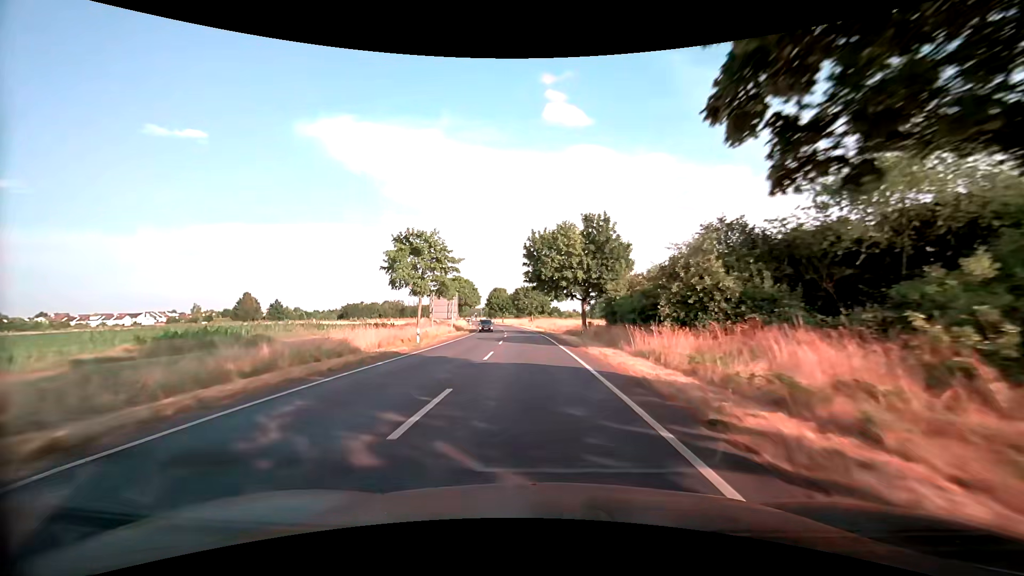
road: secondary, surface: asphalt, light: Day
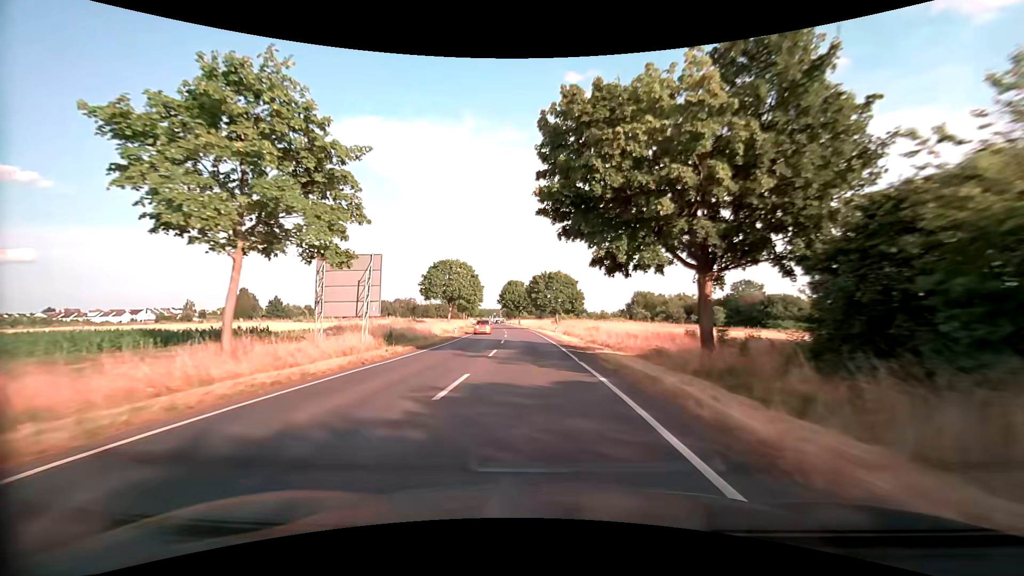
(-0.7, +31.3) m; -2°
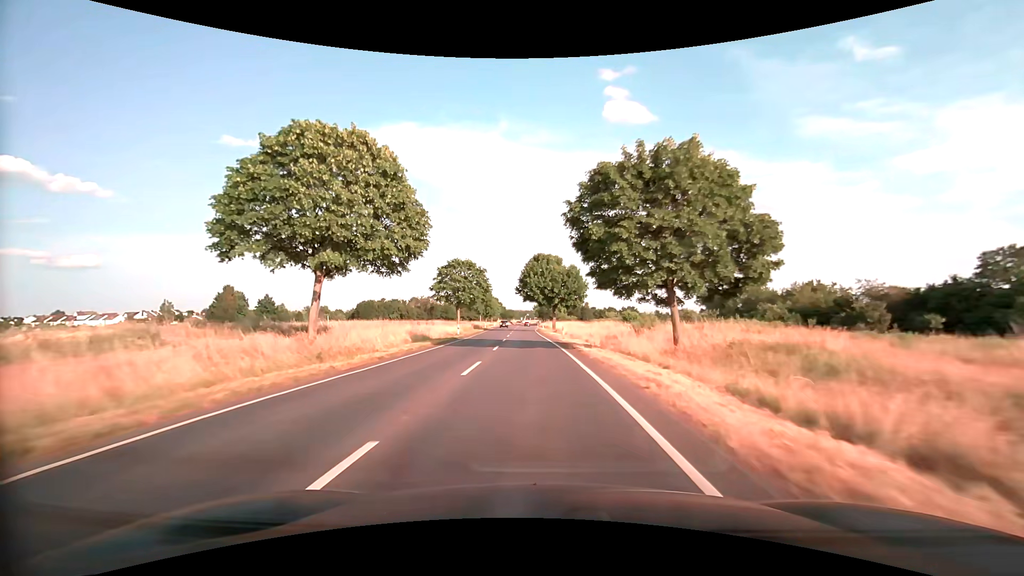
(-1.8, +51.0) m; -4°
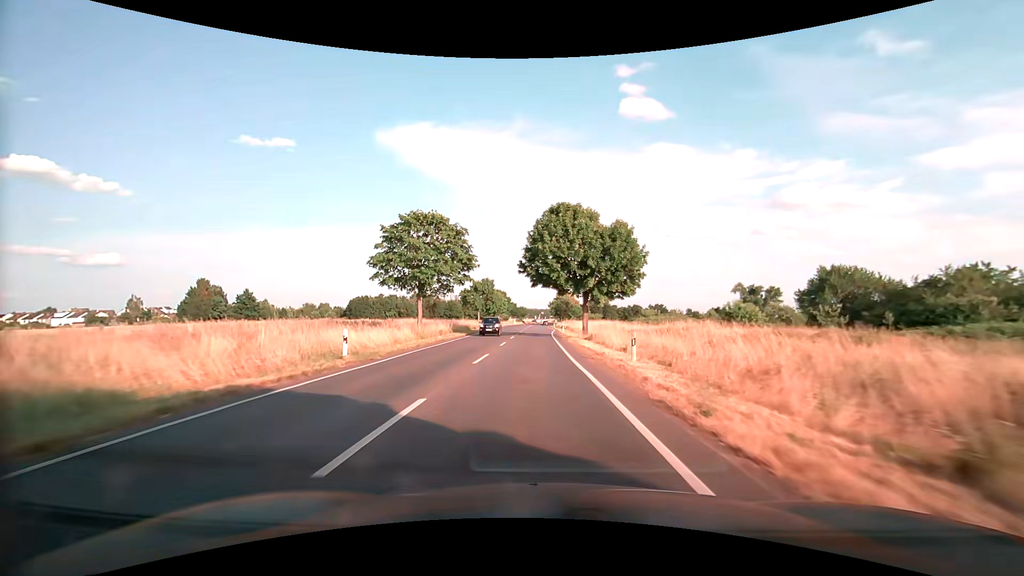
(-0.5, +30.2) m; -1°
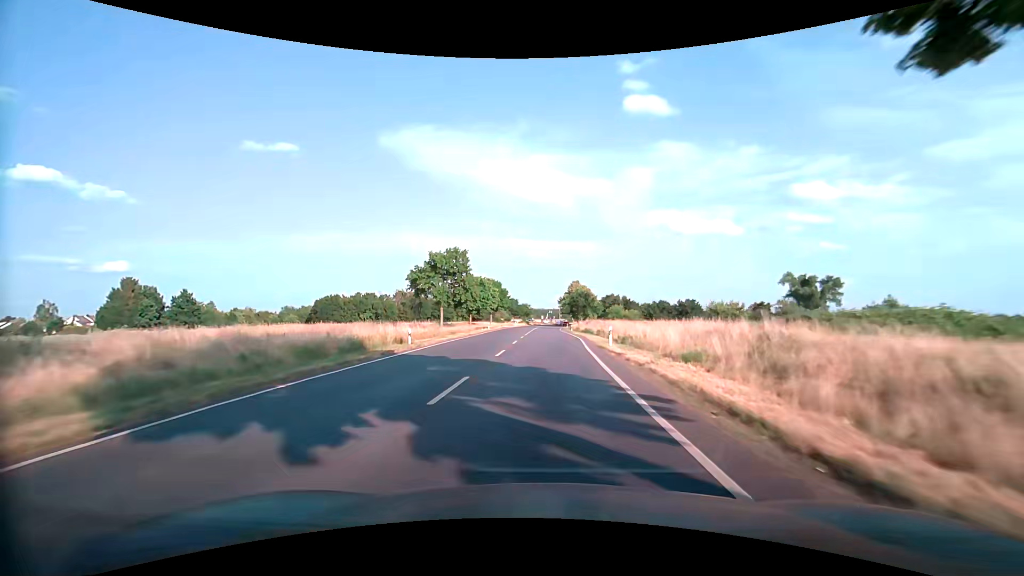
(-0.7, +40.8) m; -1°
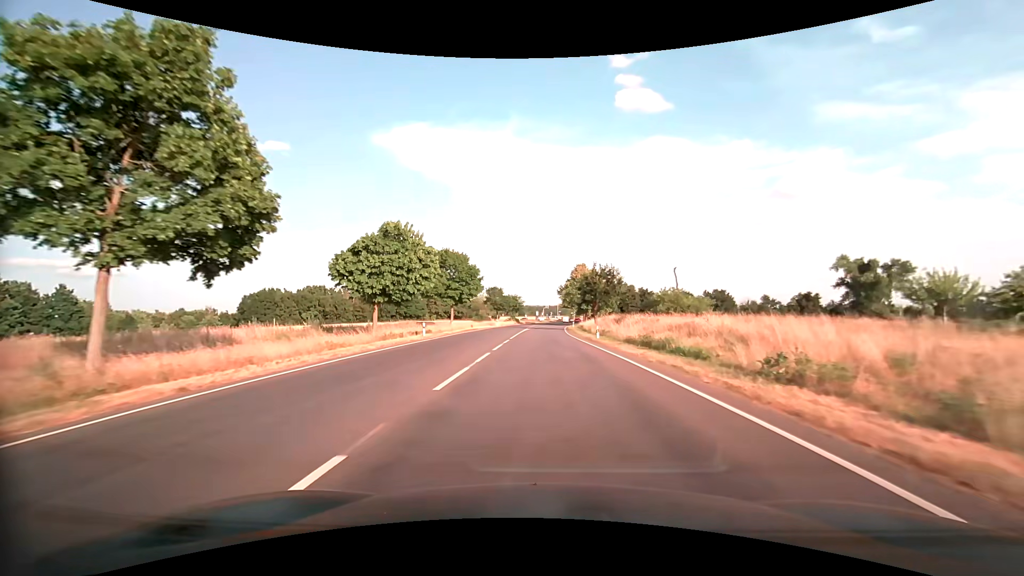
(+0.4, +40.6) m; +1°
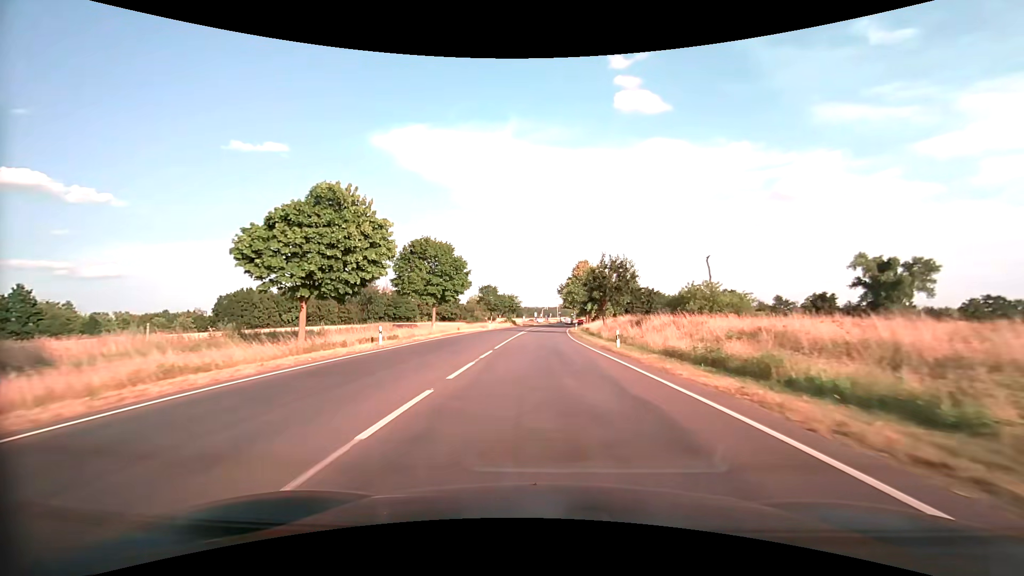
(0.0, +10.0) m; 0°
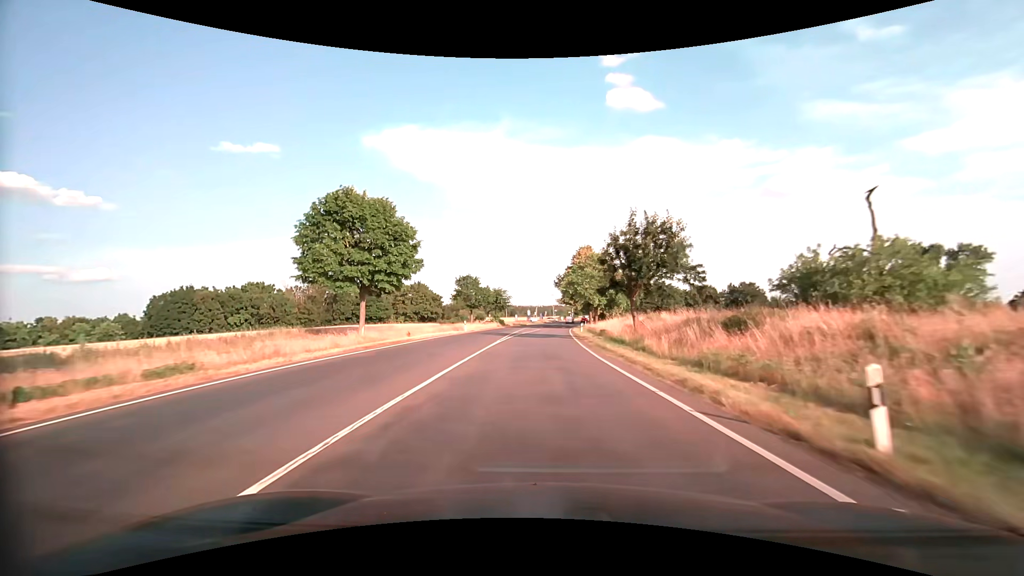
(+0.1, +19.9) m; +1°
(0, +10) (0, +20) (+1, +30) (+1, +40) (+1, +50) (+2, +60) (+3, +70) (+3, +80) (+4, +90) (+5, +100) m
